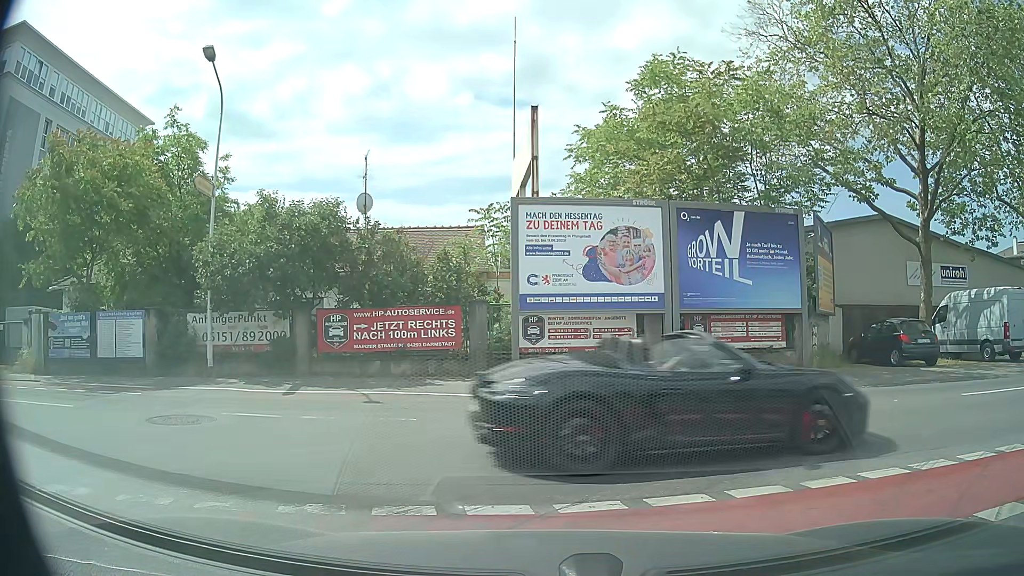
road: tertiary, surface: asphalt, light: Day
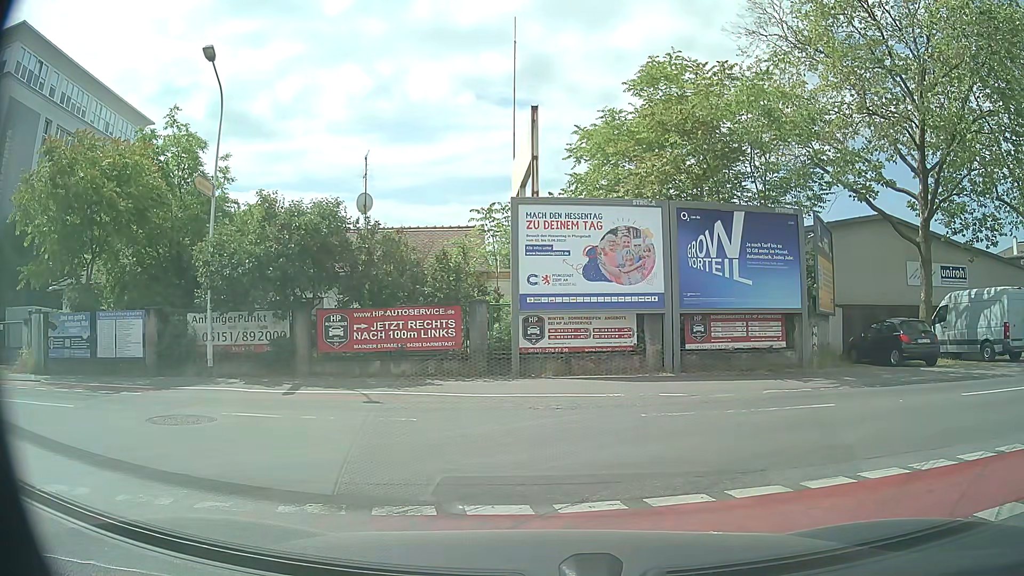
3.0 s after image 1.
(0.0, 0.0) m; 0°
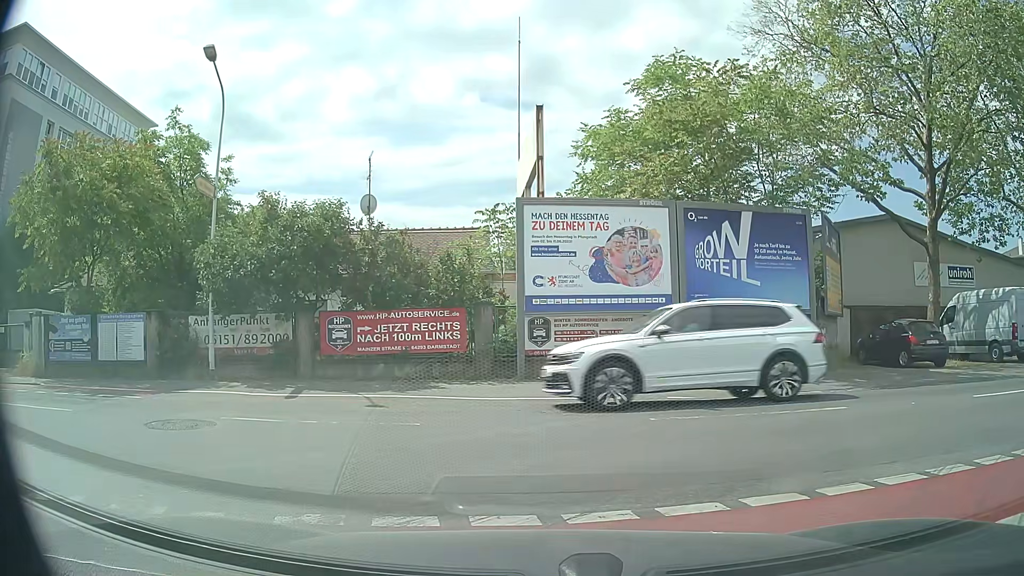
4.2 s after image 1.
(0.0, +0.2) m; 0°
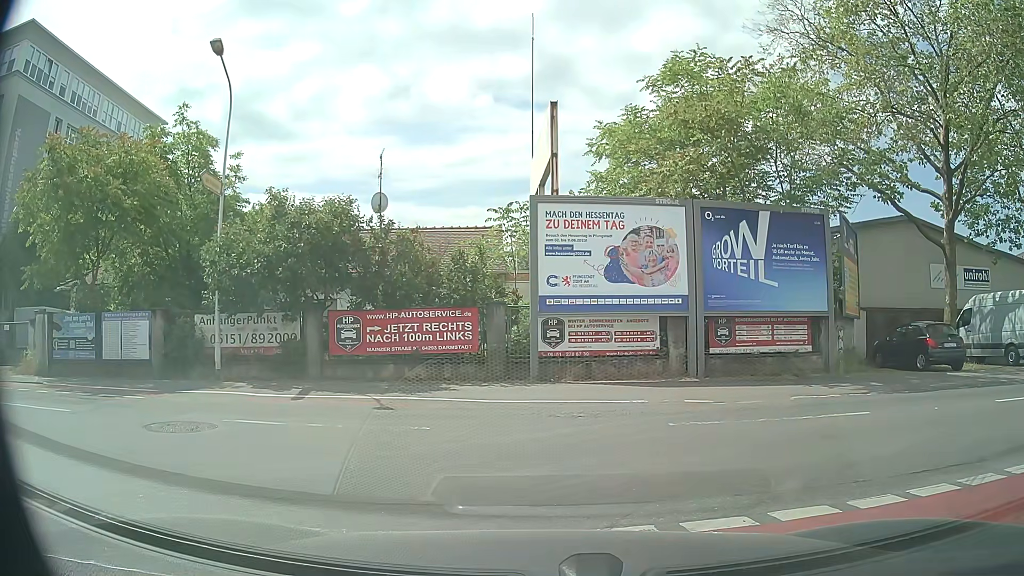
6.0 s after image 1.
(0.0, +0.4) m; 0°
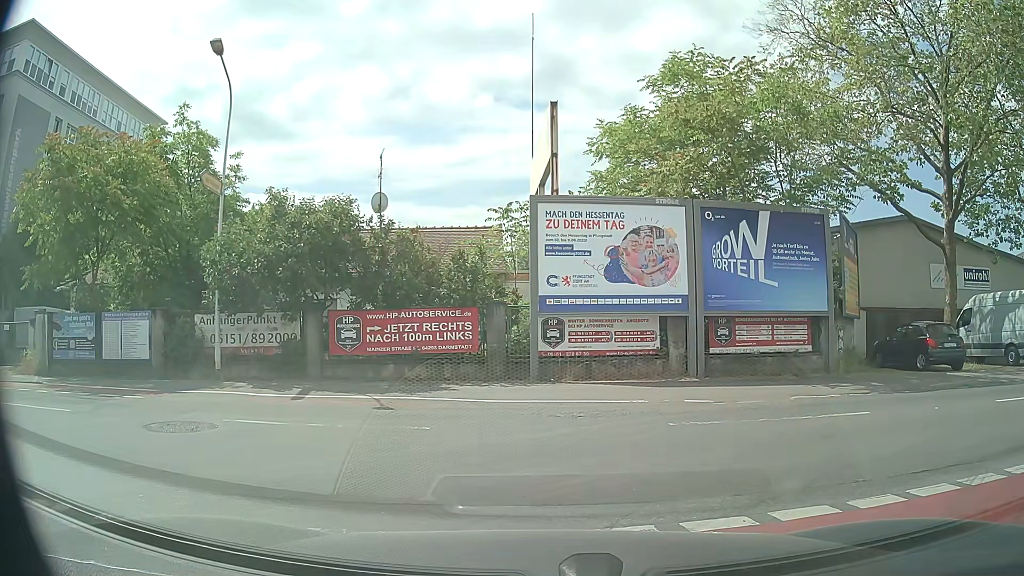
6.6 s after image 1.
(0.0, 0.0) m; 0°
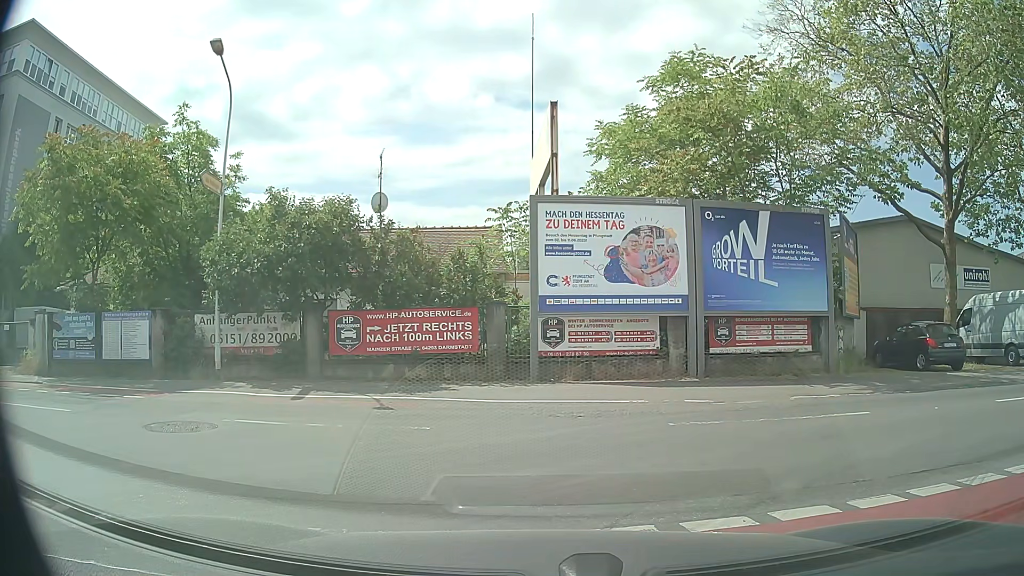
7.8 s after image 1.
(0.0, 0.0) m; 0°
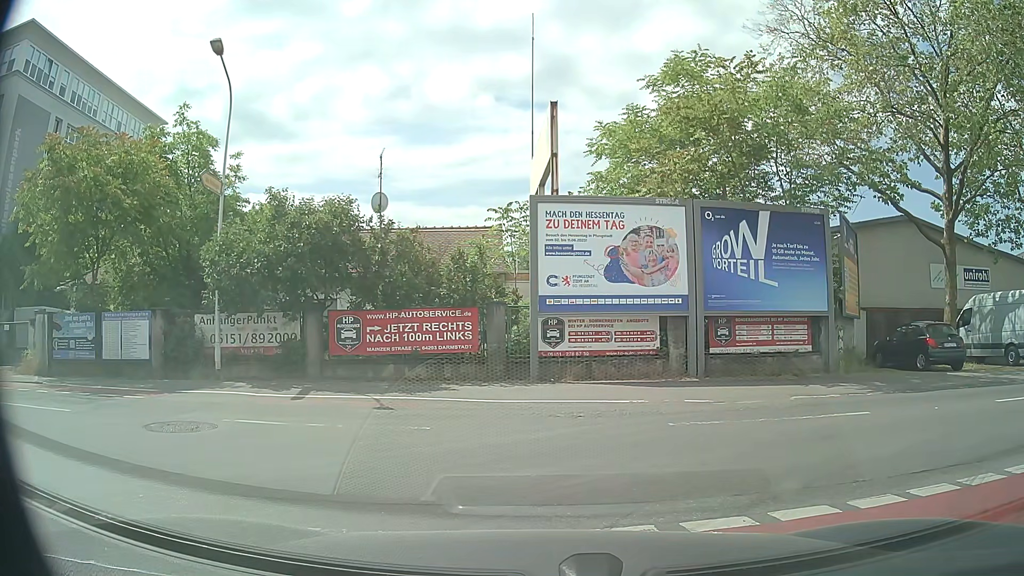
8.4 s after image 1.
(0.0, 0.0) m; 0°
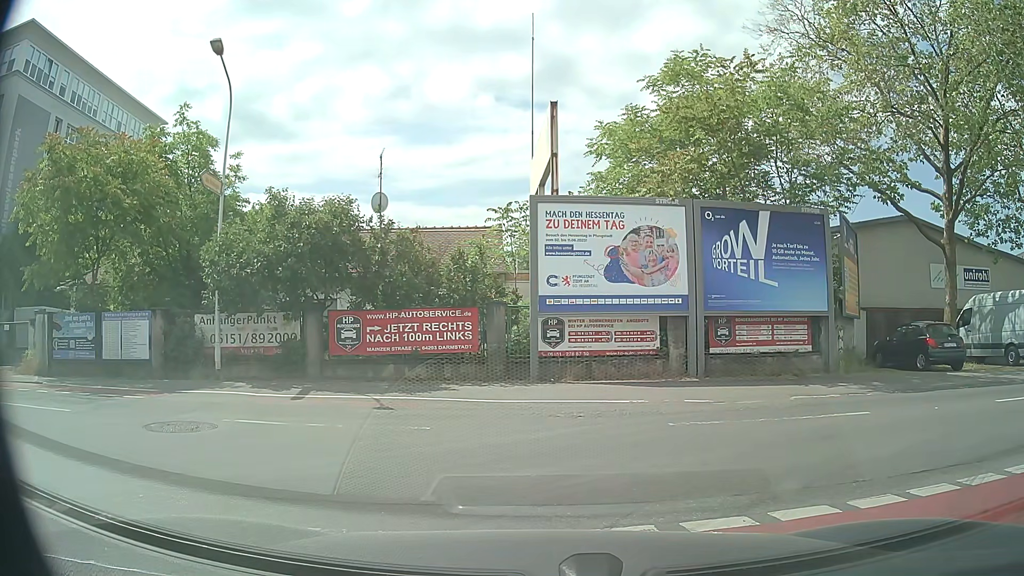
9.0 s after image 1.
(0.0, 0.0) m; 0°
